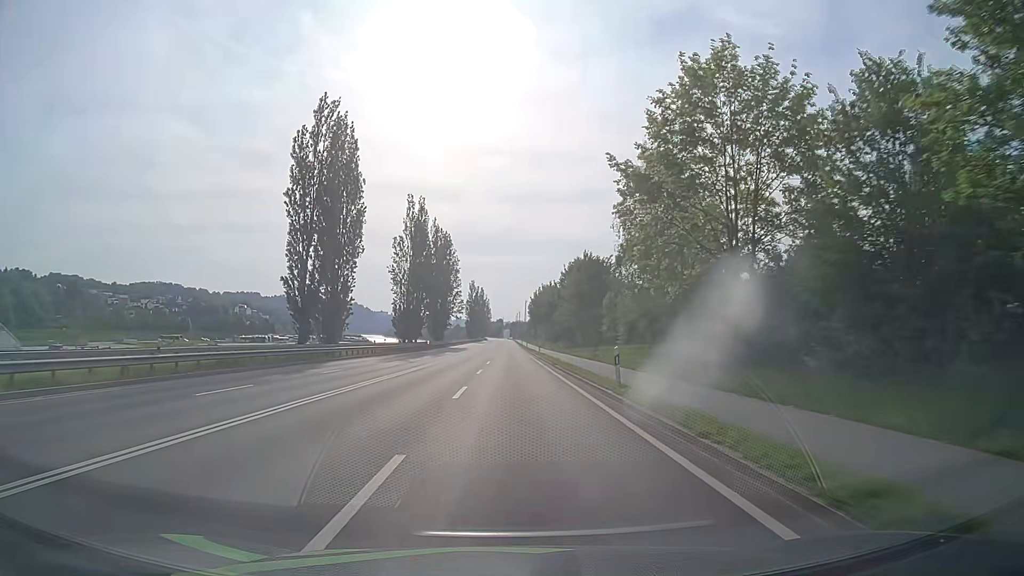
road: primary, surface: asphalt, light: Day
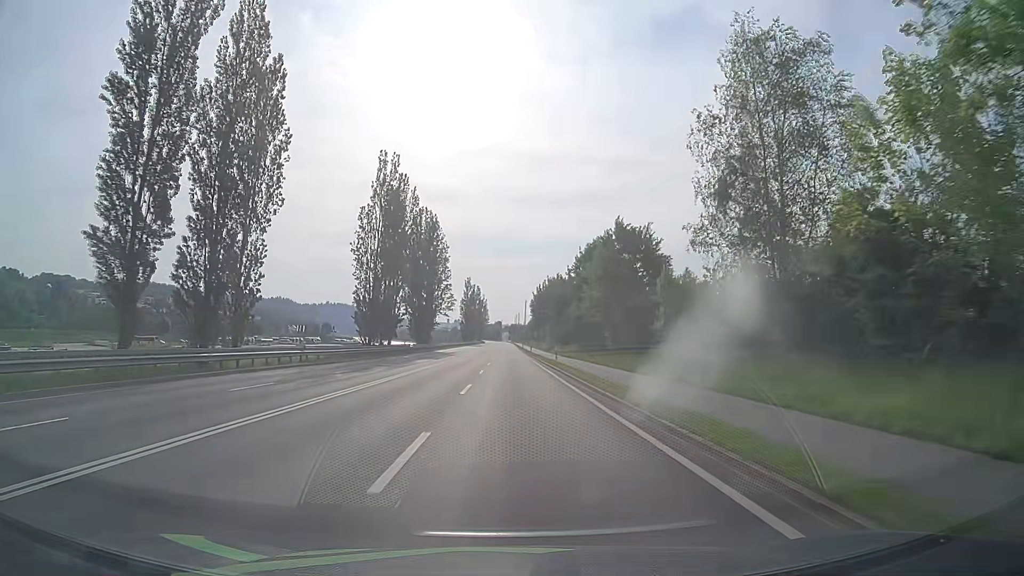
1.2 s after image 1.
(0.0, +21.9) m; 0°
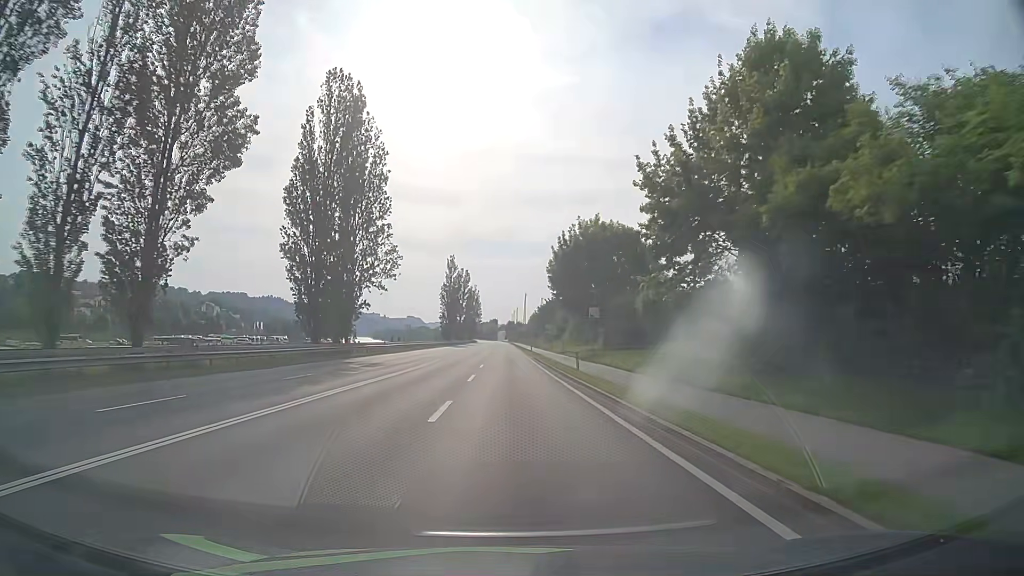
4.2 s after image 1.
(+0.2, +54.9) m; 0°
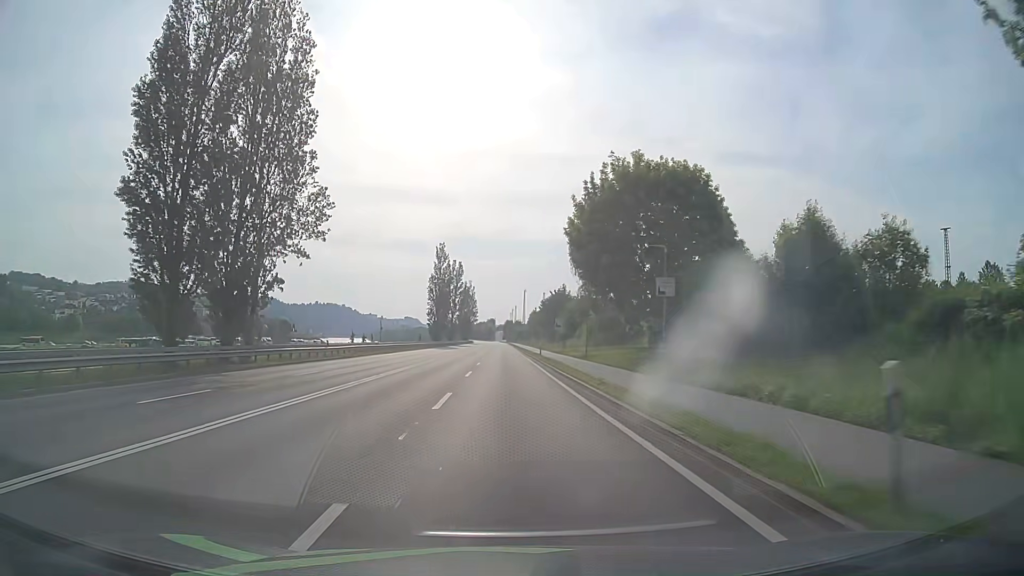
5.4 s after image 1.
(+0.2, +22.0) m; 0°
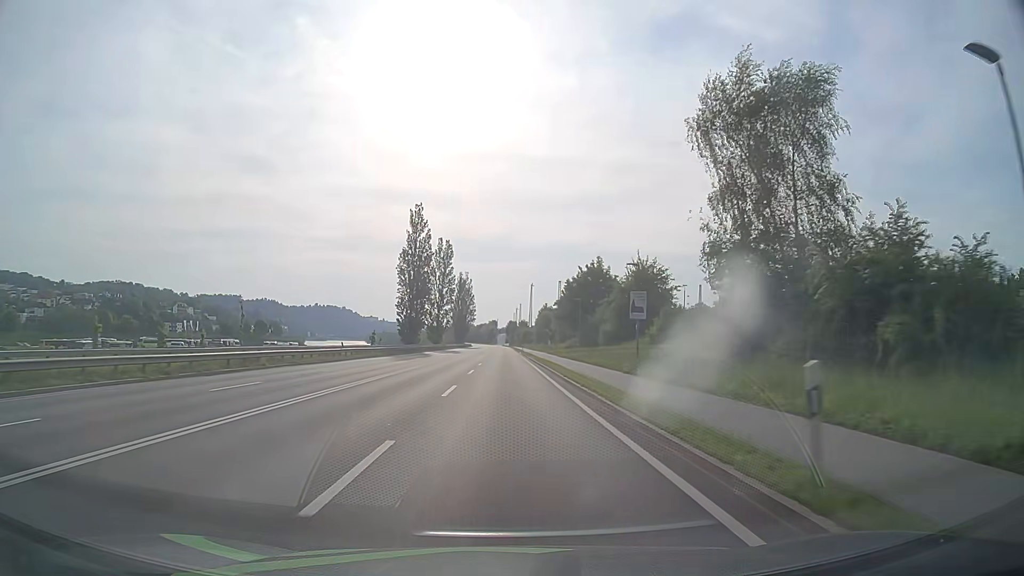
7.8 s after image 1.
(+0.2, +43.8) m; 0°
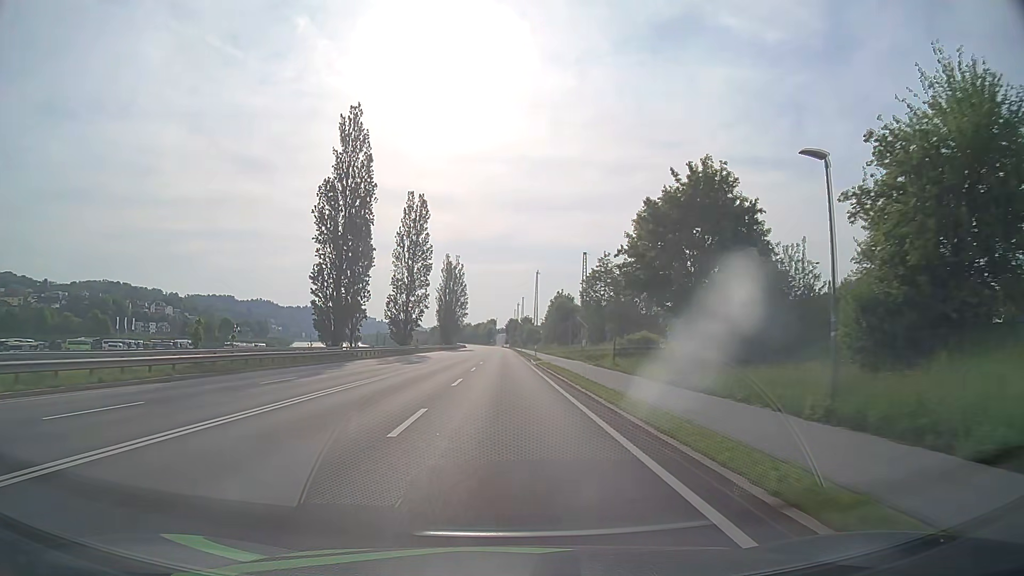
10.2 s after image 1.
(-0.3, +43.6) m; 0°
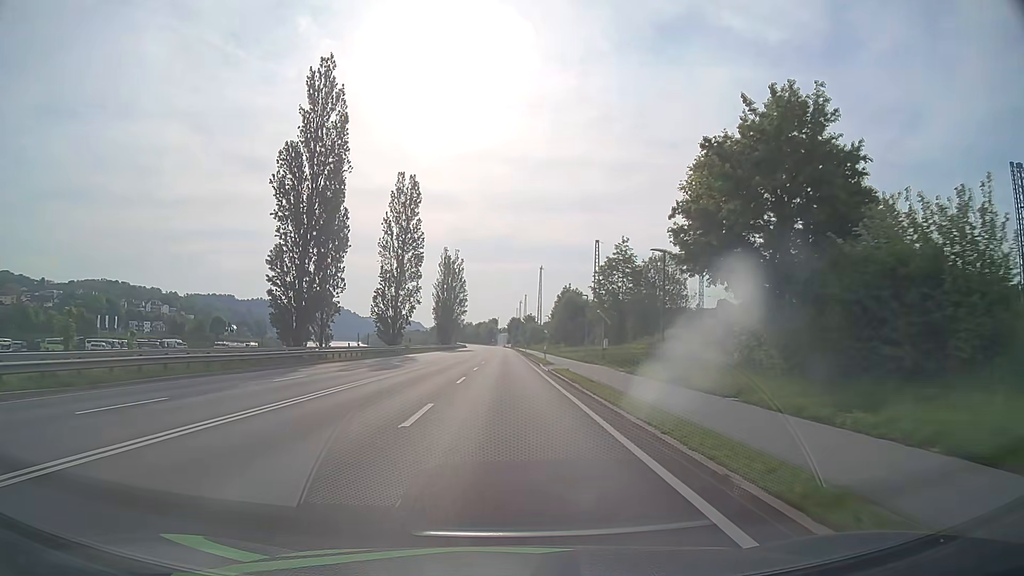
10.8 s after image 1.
(0.0, +10.9) m; 0°
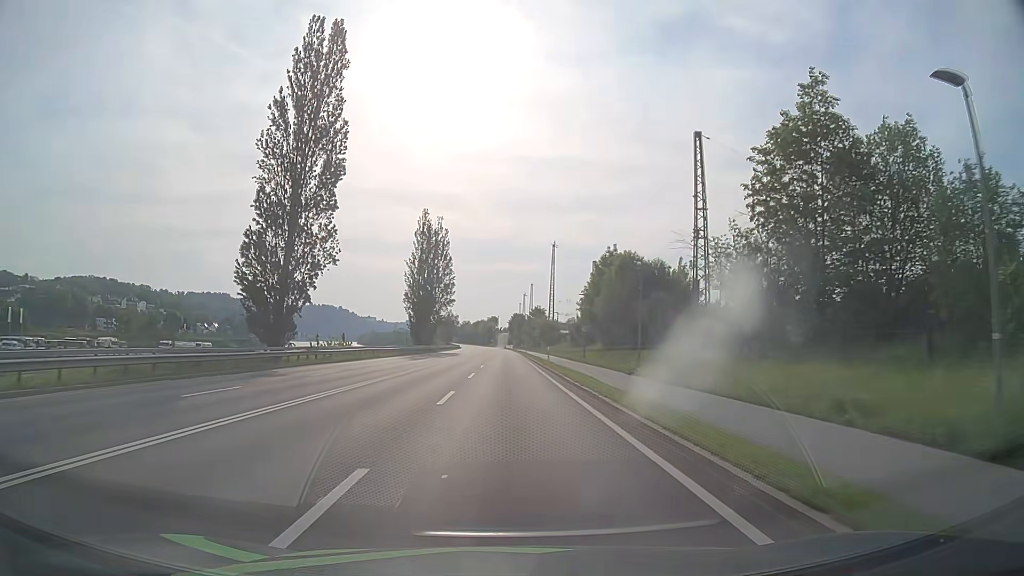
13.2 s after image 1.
(-0.1, +43.5) m; 0°
